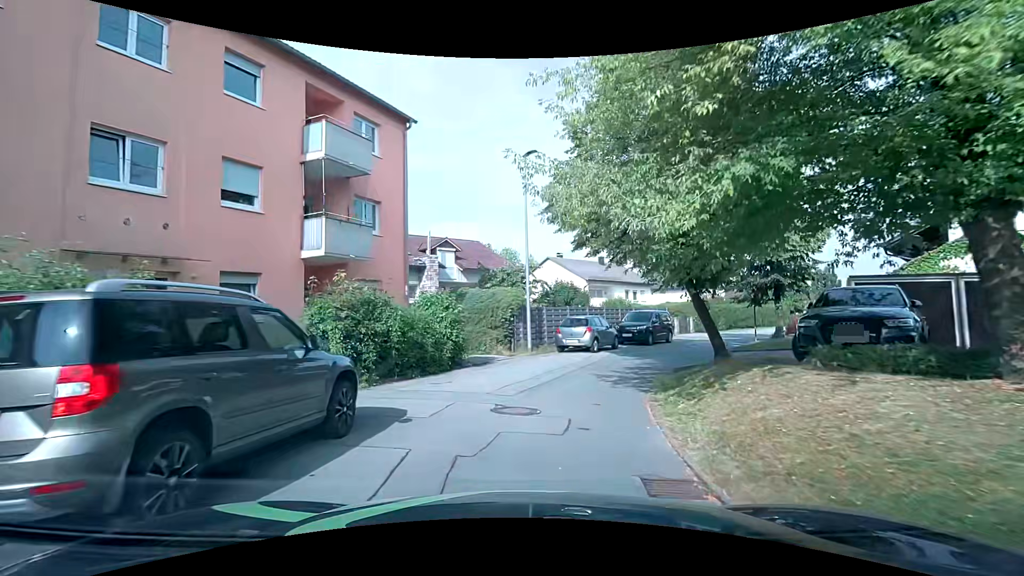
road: residential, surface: asphalt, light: Day
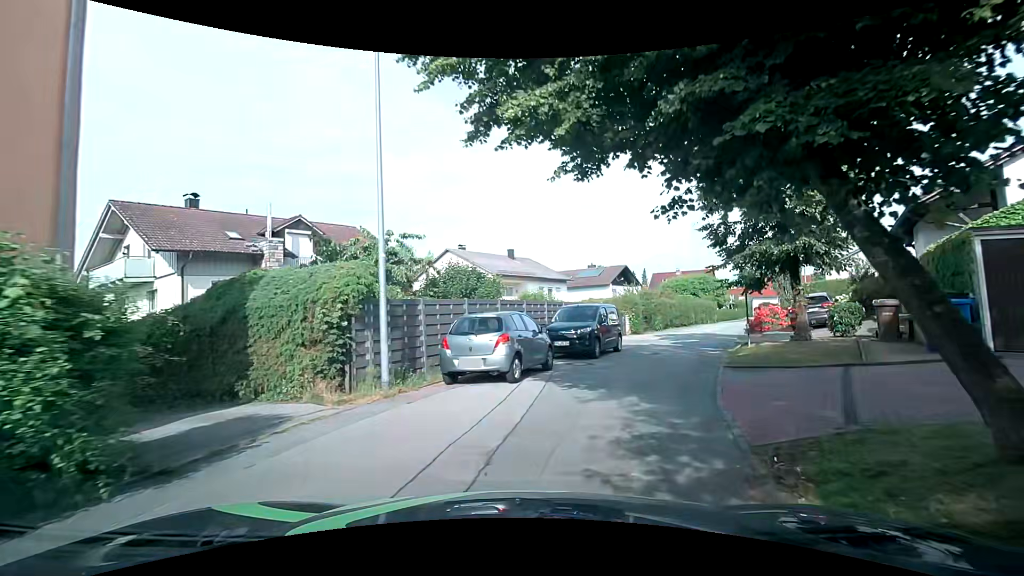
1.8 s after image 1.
(+0.8, +9.9) m; +10°
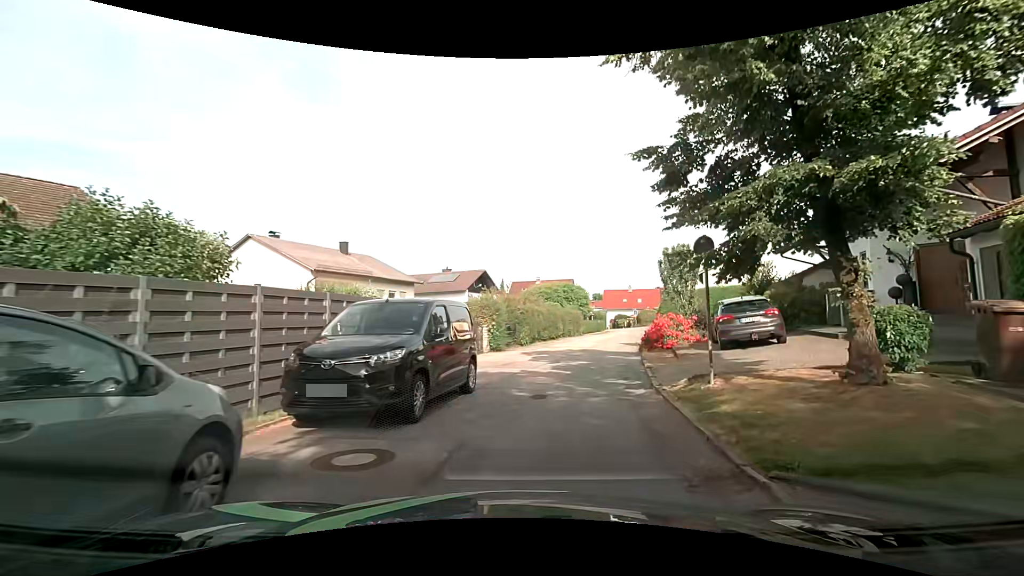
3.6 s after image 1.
(+1.4, +9.0) m; +17°
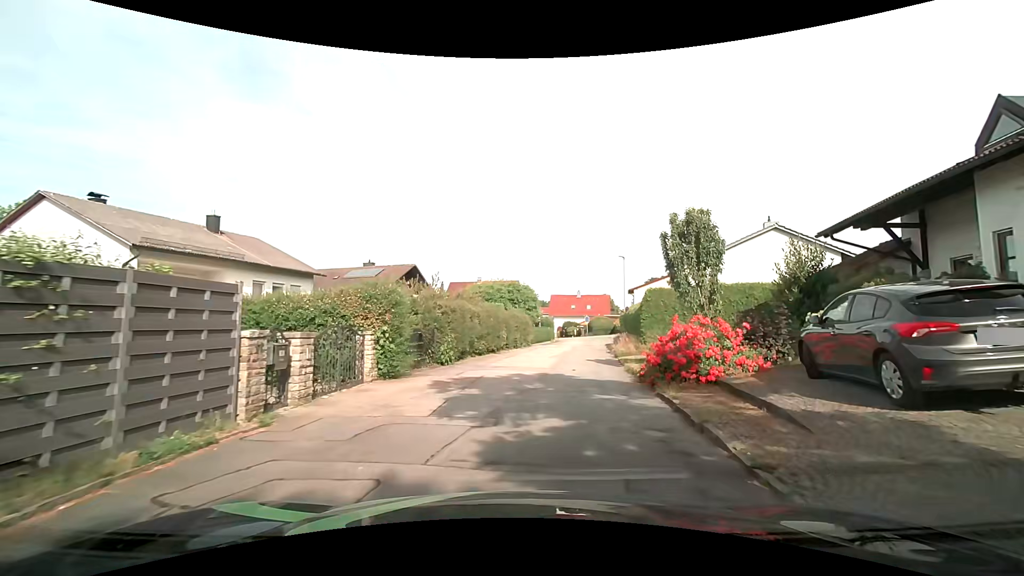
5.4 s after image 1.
(+0.5, +9.4) m; +5°
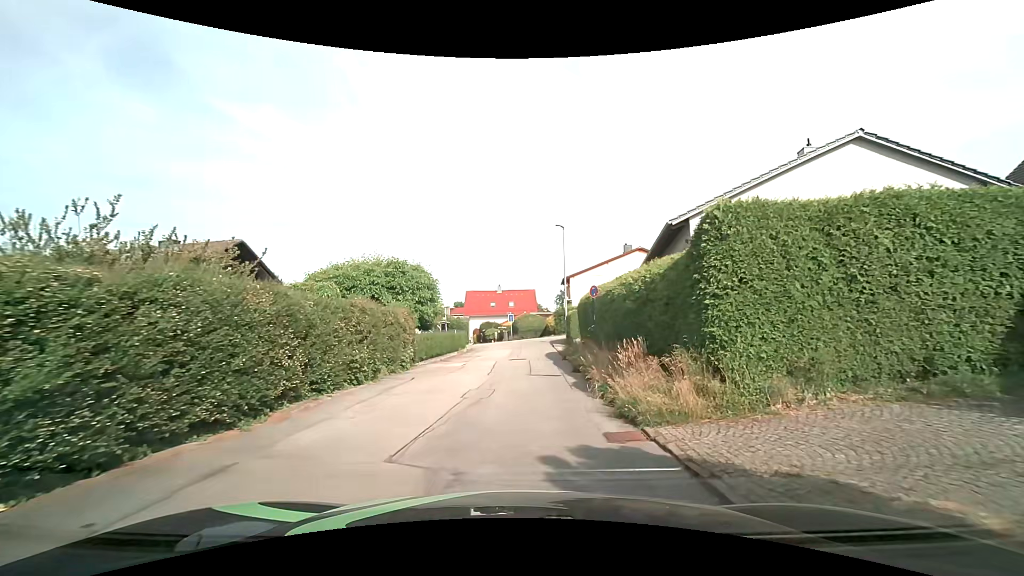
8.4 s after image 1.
(+2.0, +16.3) m; +11°
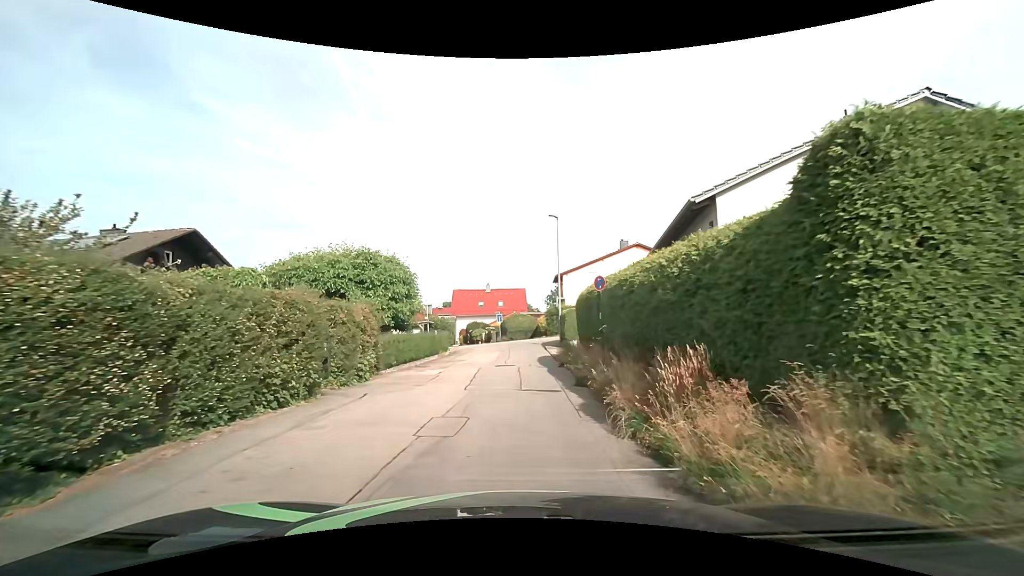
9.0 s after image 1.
(0.0, +3.4) m; +1°
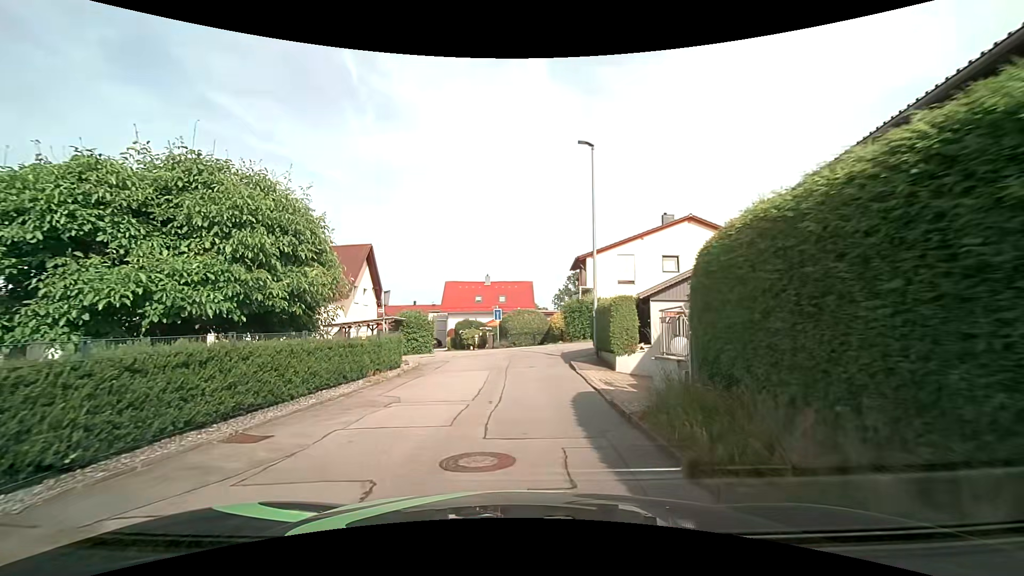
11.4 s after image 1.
(0.0, +13.0) m; -2°
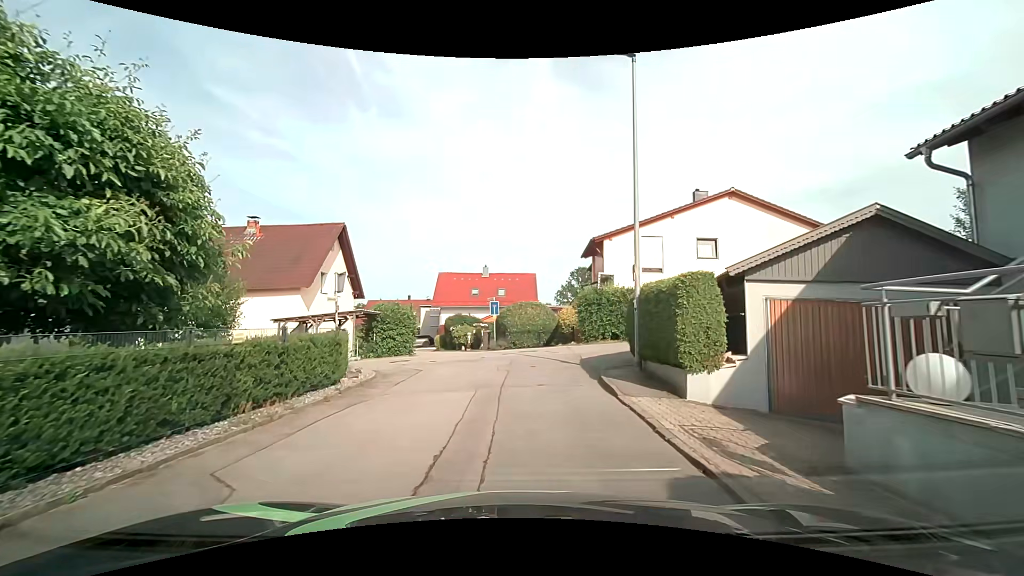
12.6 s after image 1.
(+0.1, +6.2) m; +1°
